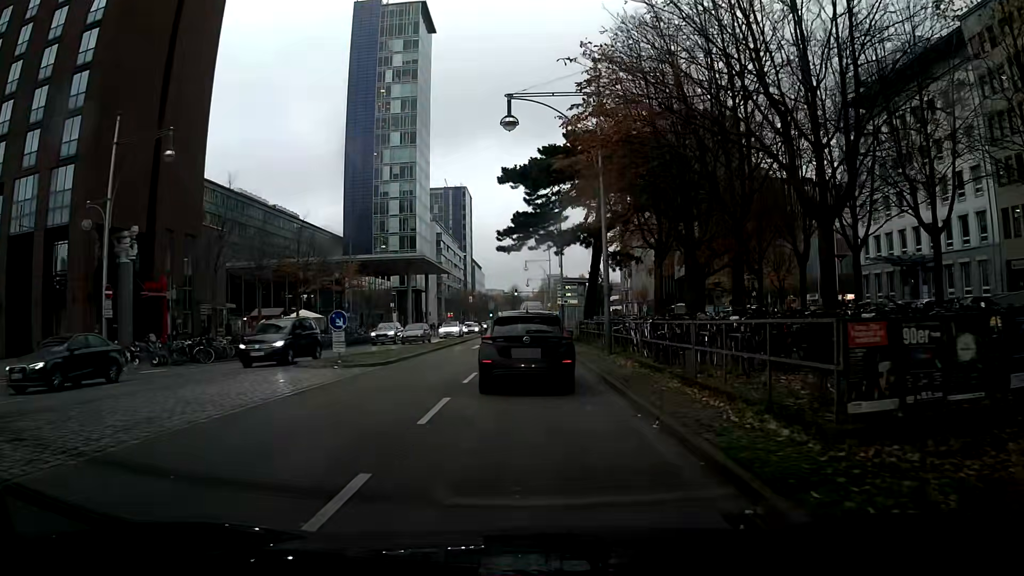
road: primary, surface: asphalt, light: Day
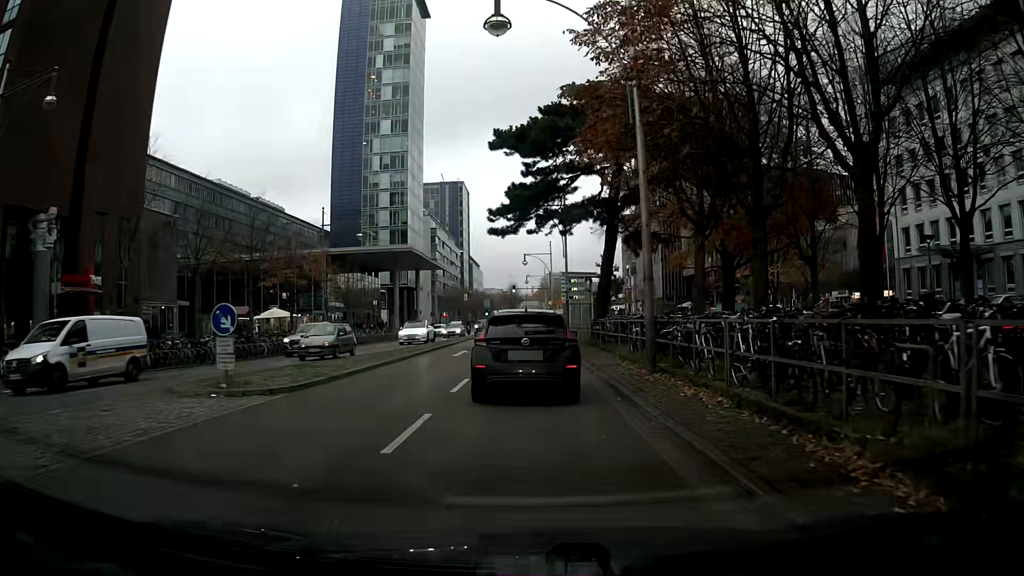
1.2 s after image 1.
(0.0, +8.0) m; 0°
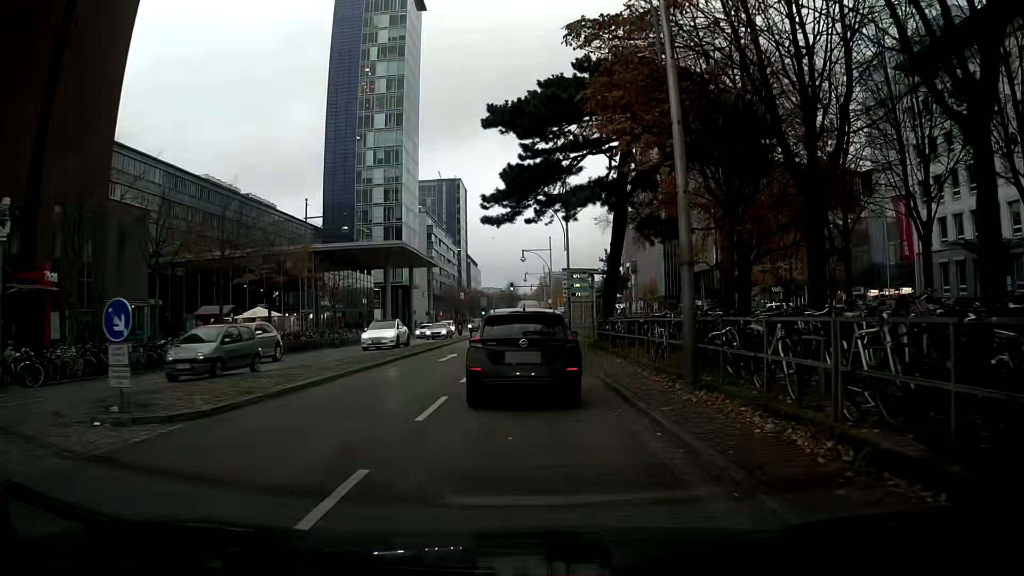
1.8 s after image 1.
(0.0, +3.7) m; 0°
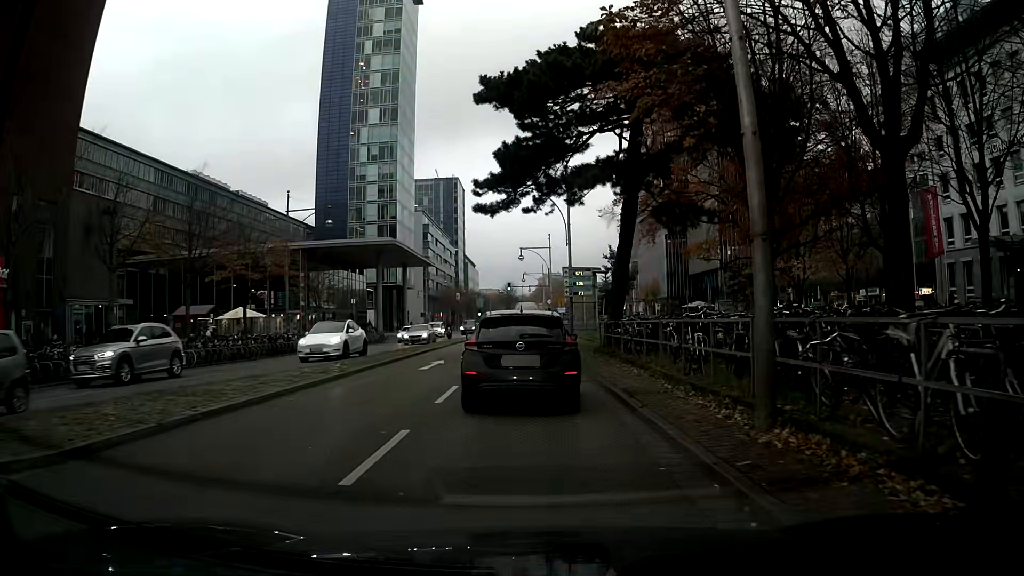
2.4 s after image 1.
(0.0, +3.6) m; 0°
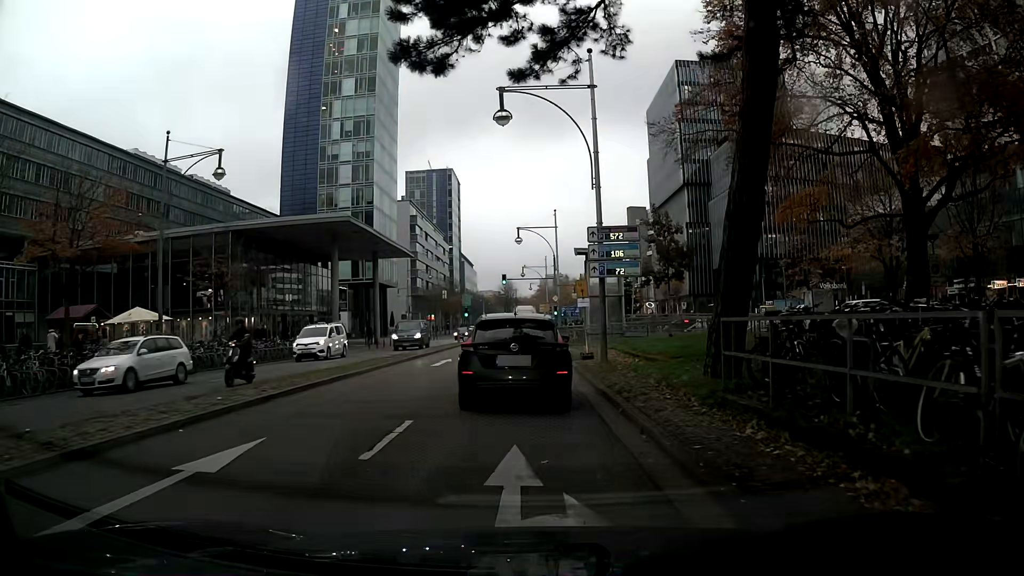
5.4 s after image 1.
(+0.1, +16.7) m; 0°
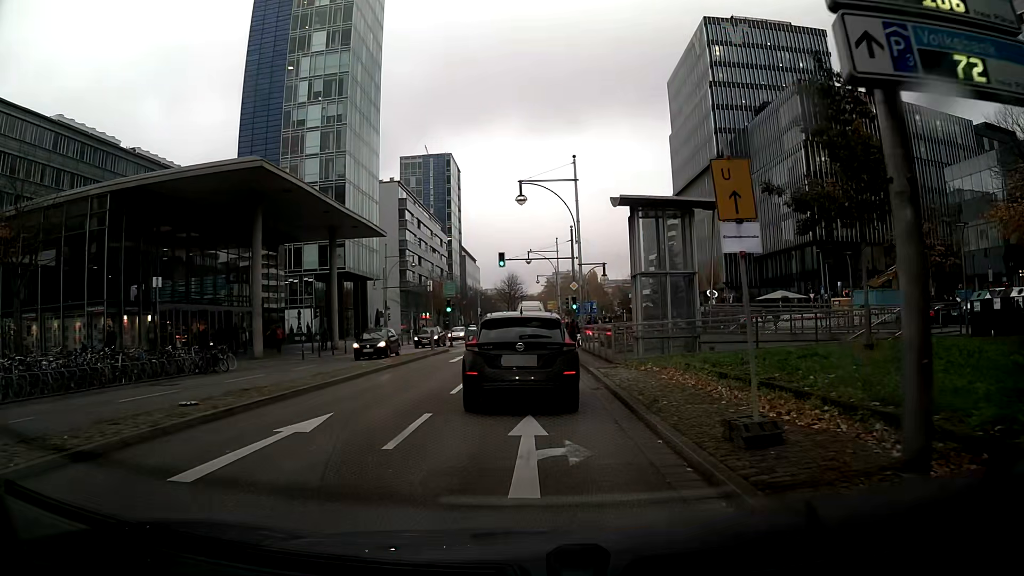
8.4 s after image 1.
(-0.3, +17.6) m; -1°
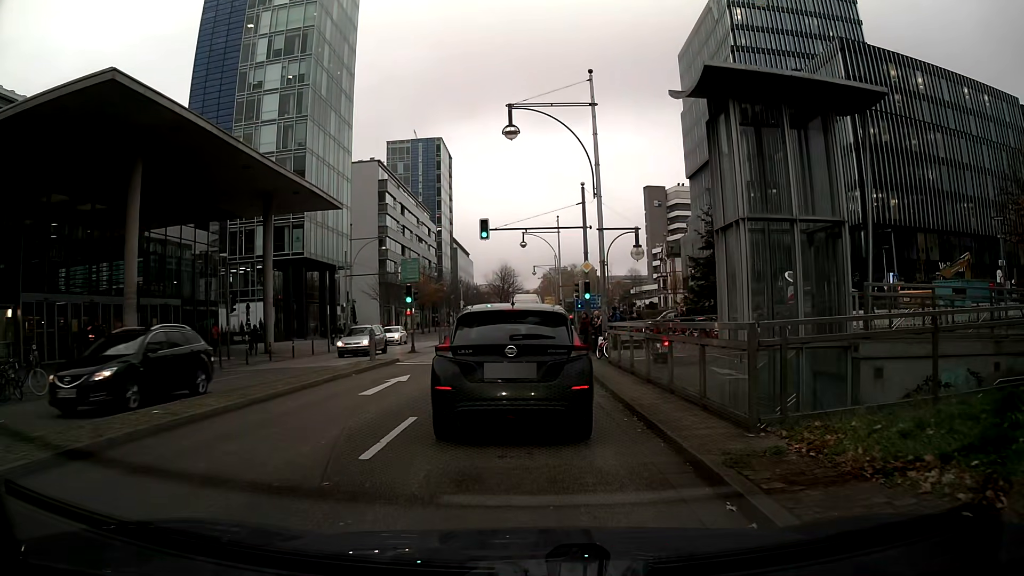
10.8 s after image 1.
(0.0, +12.7) m; 0°
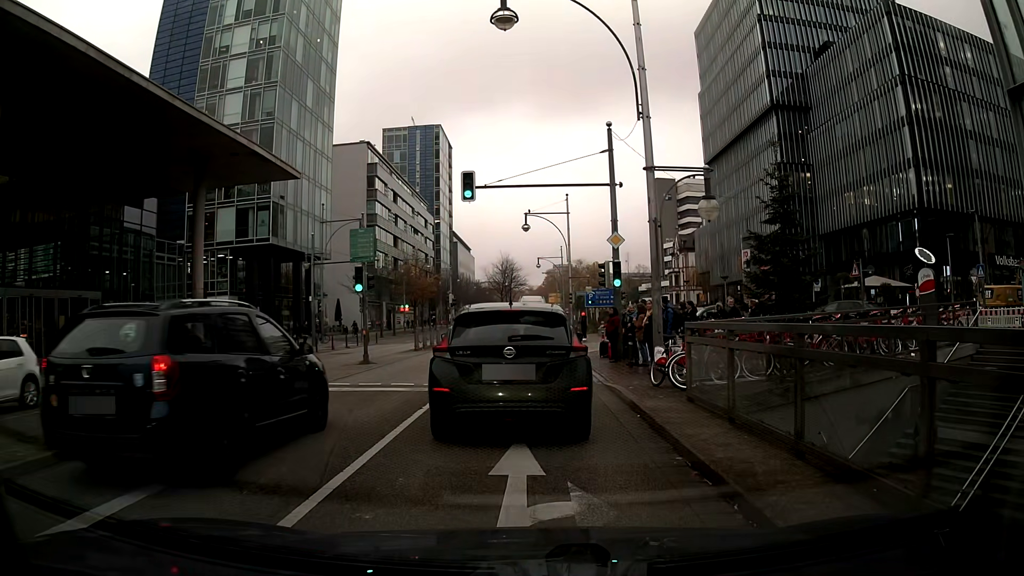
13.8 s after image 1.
(0.0, +9.2) m; 0°
(0, +10) (0, +20) (0, +30) (0, +40) (0, +50) (0, +60) (+1, +70) (+1, +80) (+2, +90) (+2, +100) m
